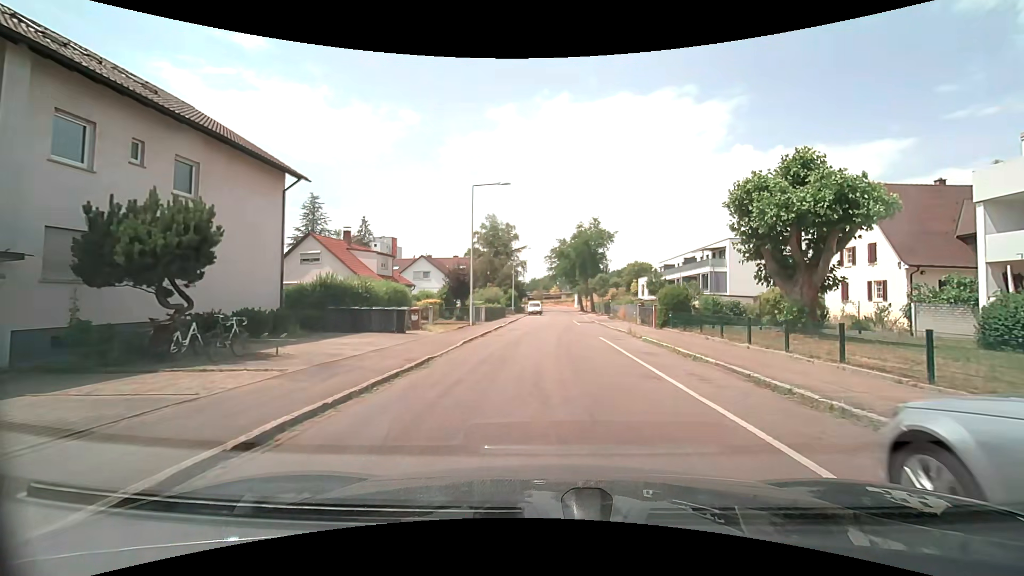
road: residential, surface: asphalt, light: Day
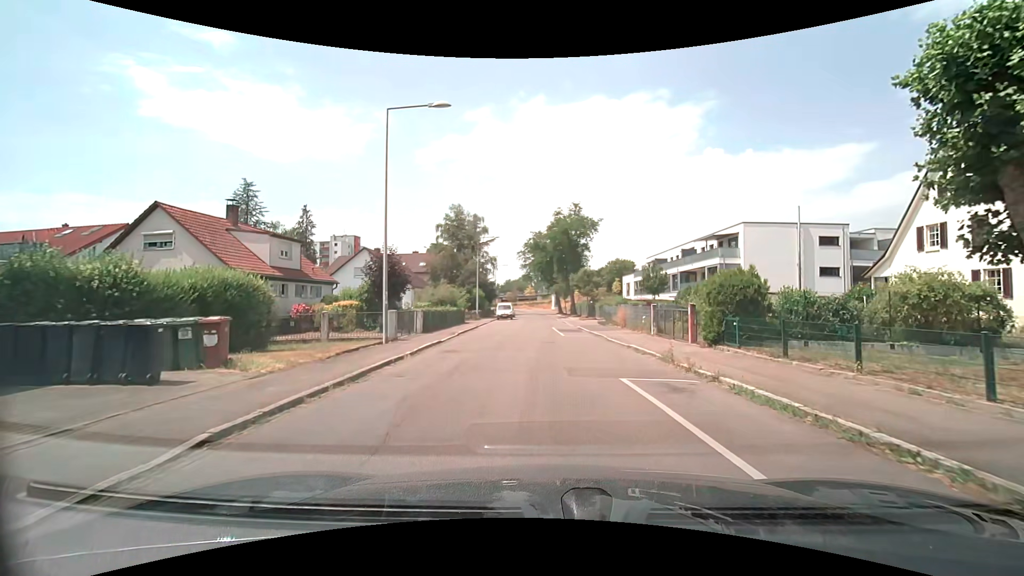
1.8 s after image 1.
(+0.4, +12.3) m; +4°
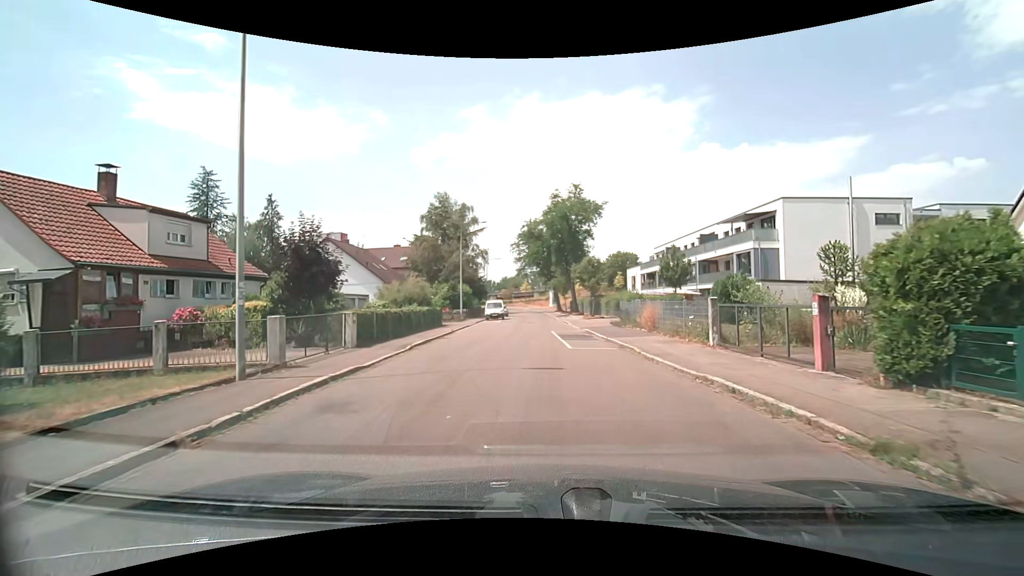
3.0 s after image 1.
(0.0, +8.6) m; 0°
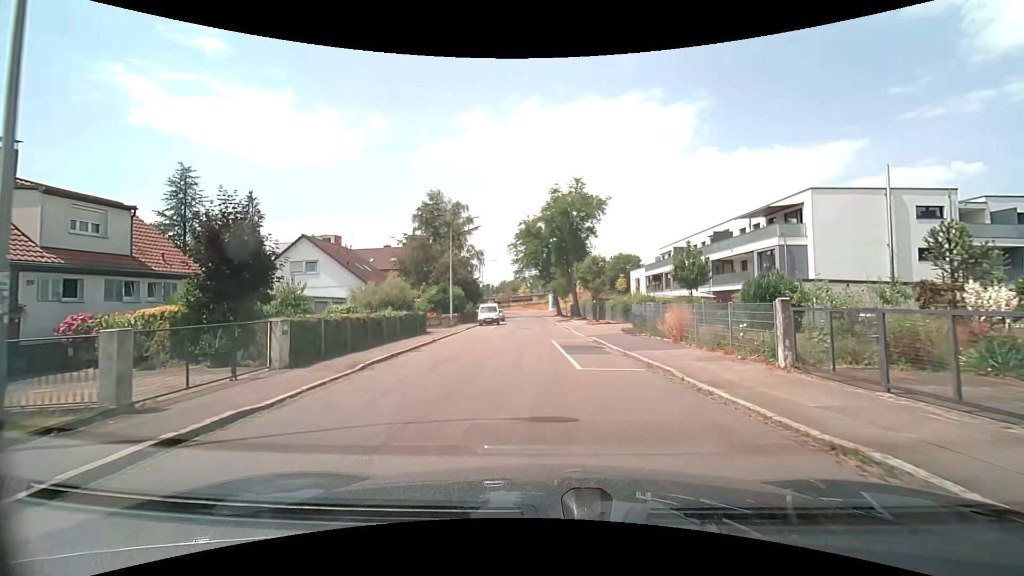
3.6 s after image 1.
(0.0, +4.4) m; 0°
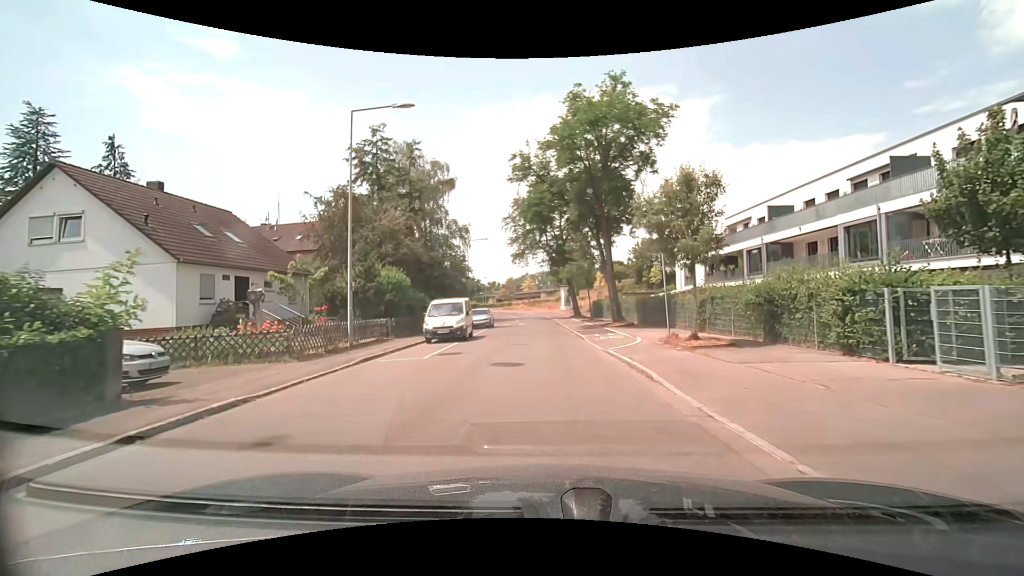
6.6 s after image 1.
(-0.1, +22.4) m; -1°
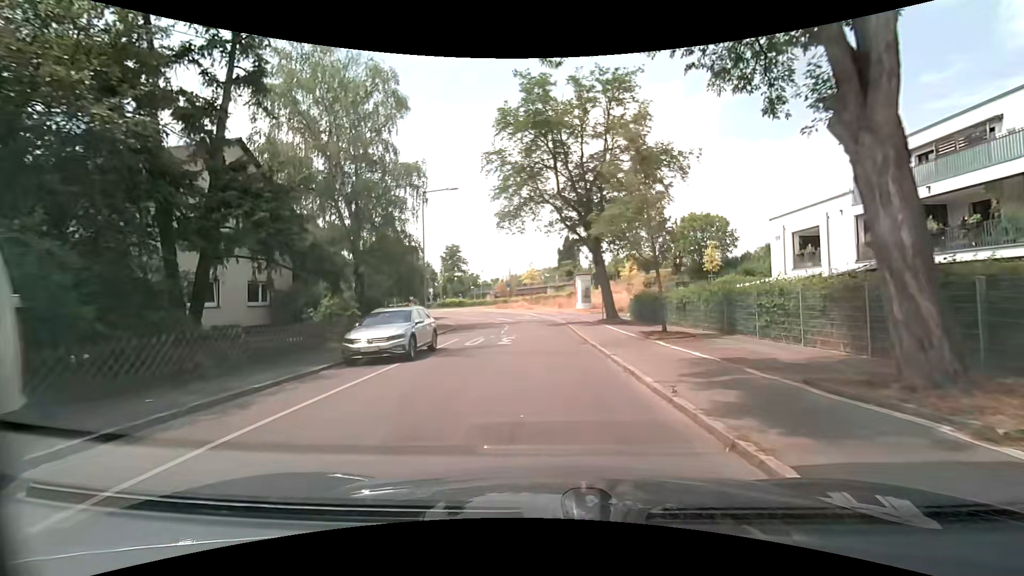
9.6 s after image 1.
(-0.1, +22.4) m; -1°
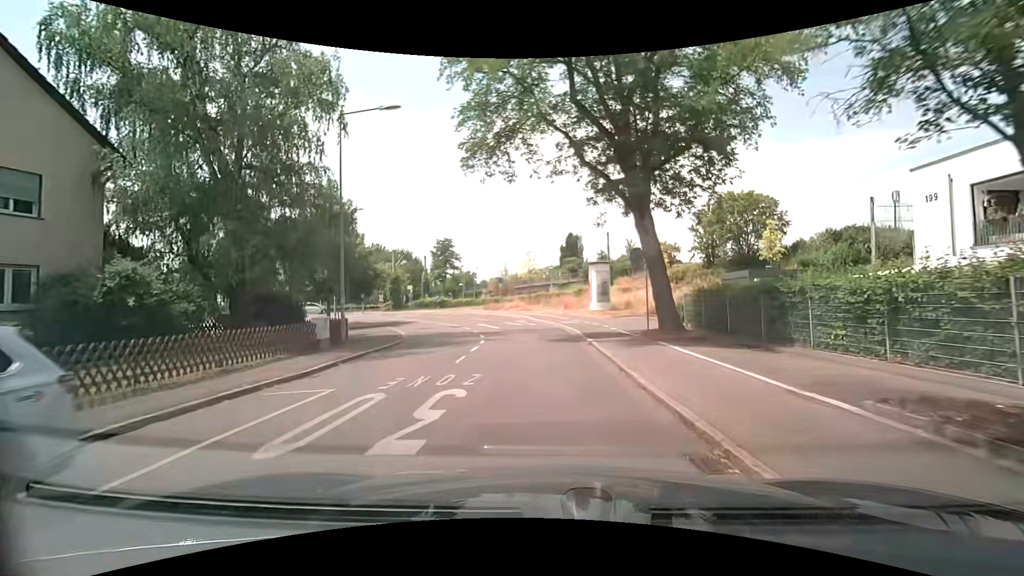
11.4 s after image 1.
(0.0, +13.3) m; 0°
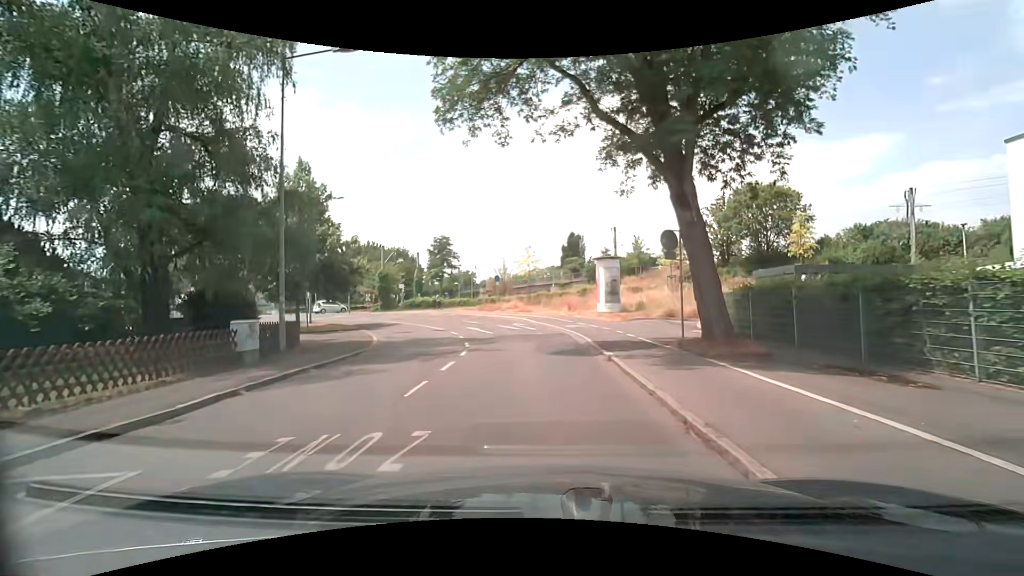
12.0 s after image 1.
(0.0, +4.4) m; 0°
(0, +10) (0, +20) (-2, +30) (-7, +39) (-14, +45) (-22, +51) (-25, +60) (-21, +70) (-14, +77) (-9, +86) m
